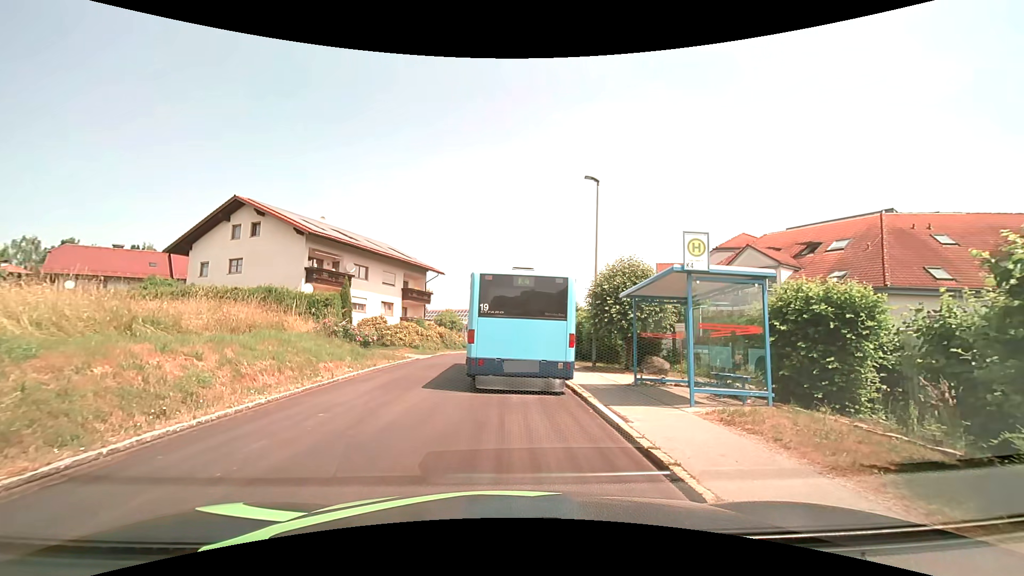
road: tertiary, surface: asphalt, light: Day
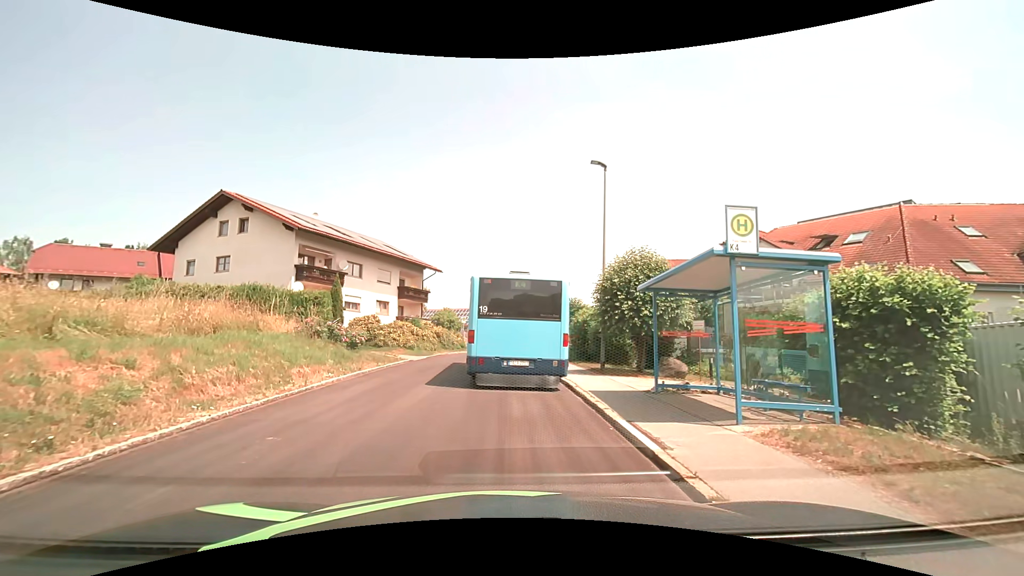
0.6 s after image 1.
(0.0, +1.8) m; +1°
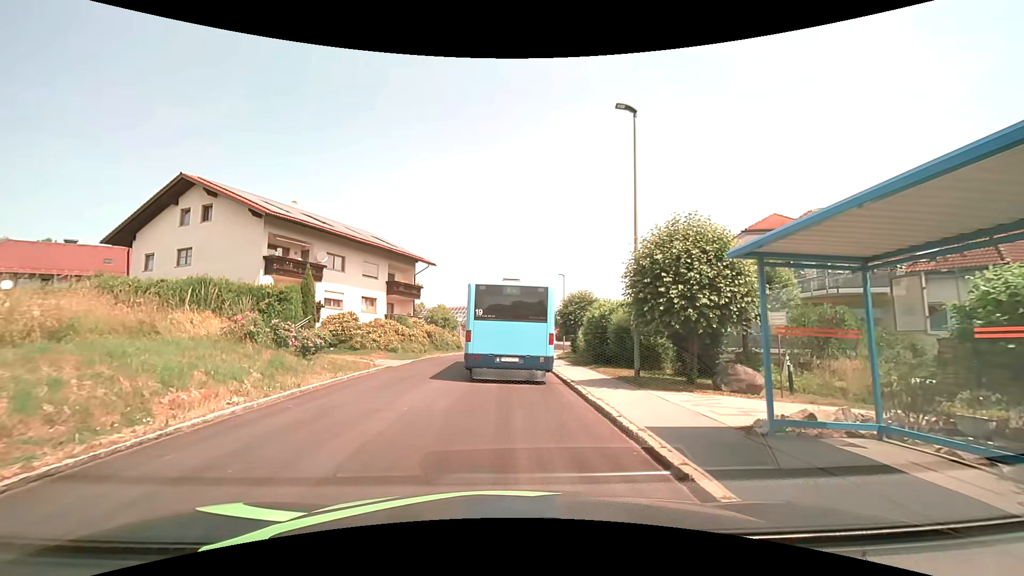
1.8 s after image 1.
(0.0, +4.8) m; 0°
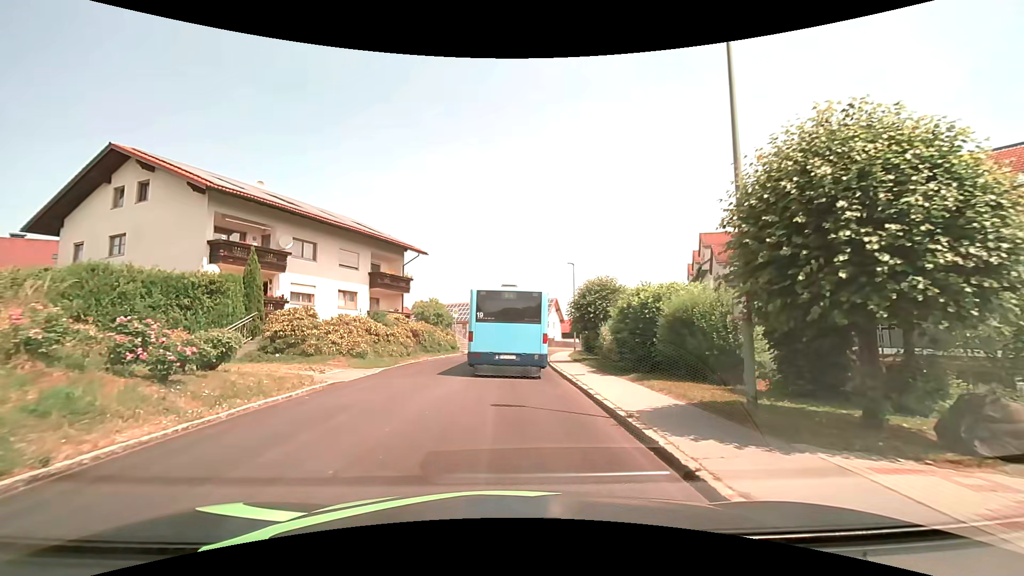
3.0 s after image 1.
(0.0, +6.3) m; 0°
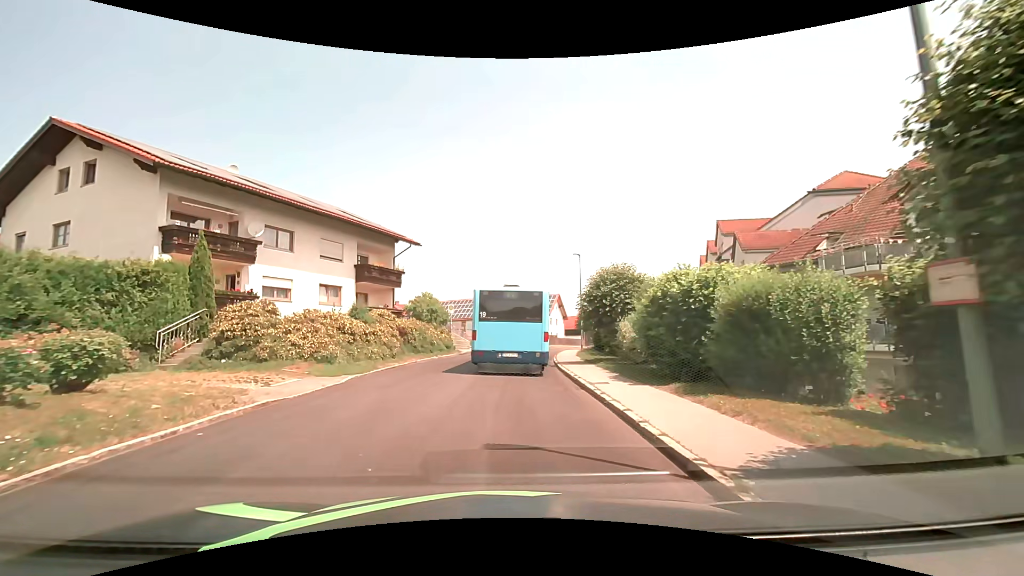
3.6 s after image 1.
(0.0, +3.6) m; -1°
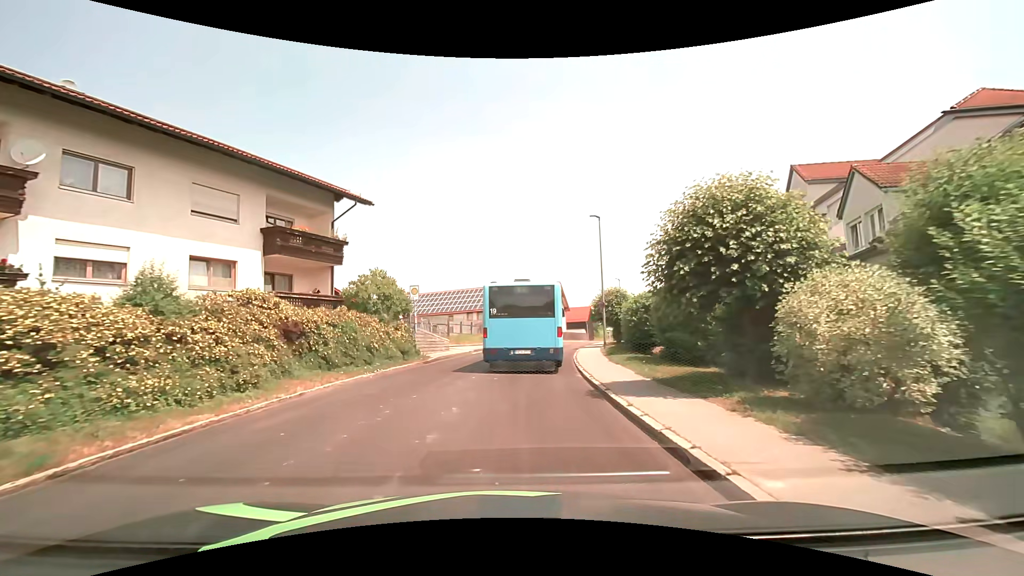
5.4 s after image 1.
(0.0, +11.9) m; +1°
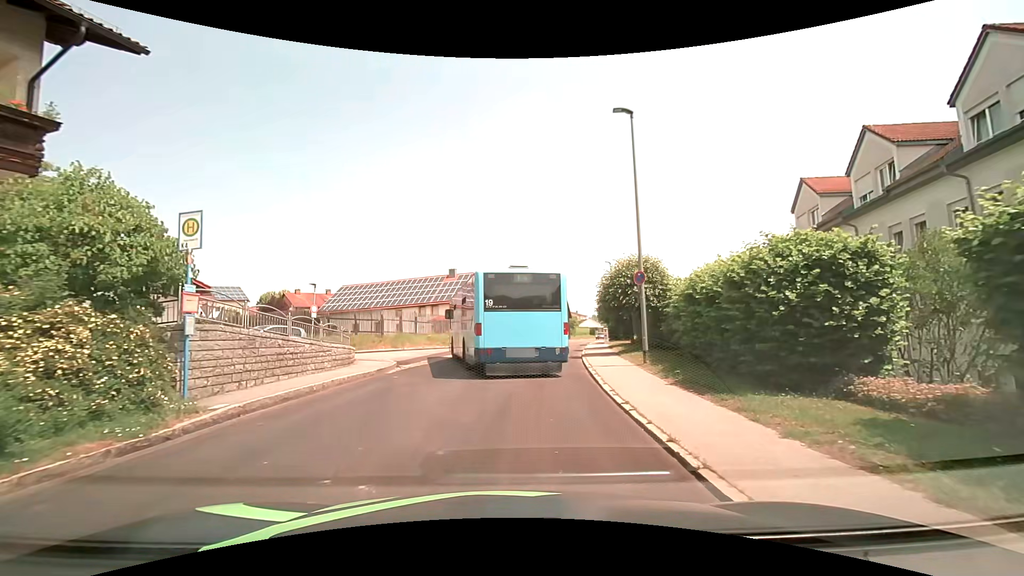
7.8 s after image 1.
(+0.4, +14.2) m; +3°
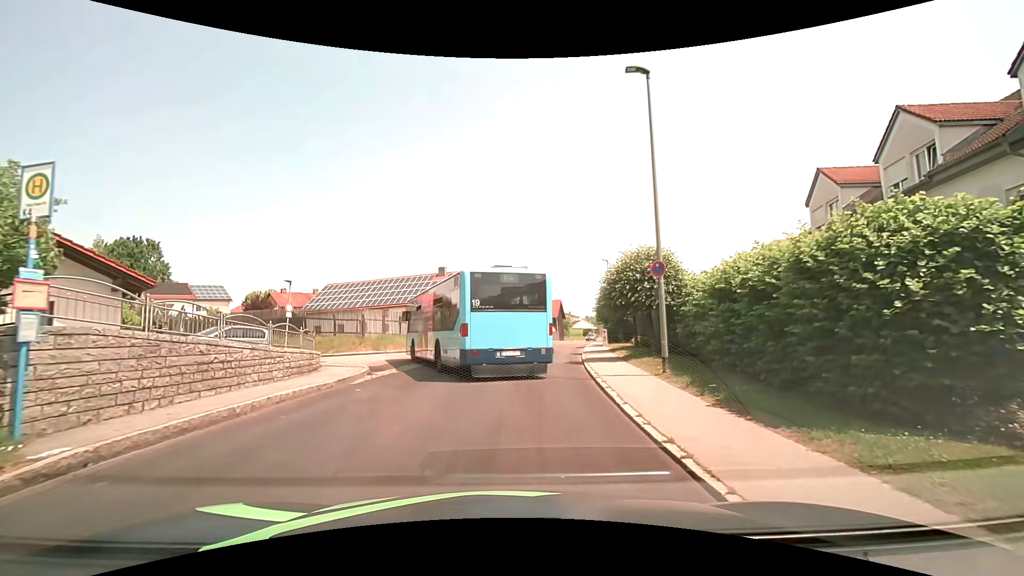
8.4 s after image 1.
(0.0, +2.6) m; +1°
(0, +10) (+1, +20) (+2, +30) (+4, +40) (+6, +50) (+9, +59) (+11, +69) (+14, +79) (+16, +88) (+19, +98) m
